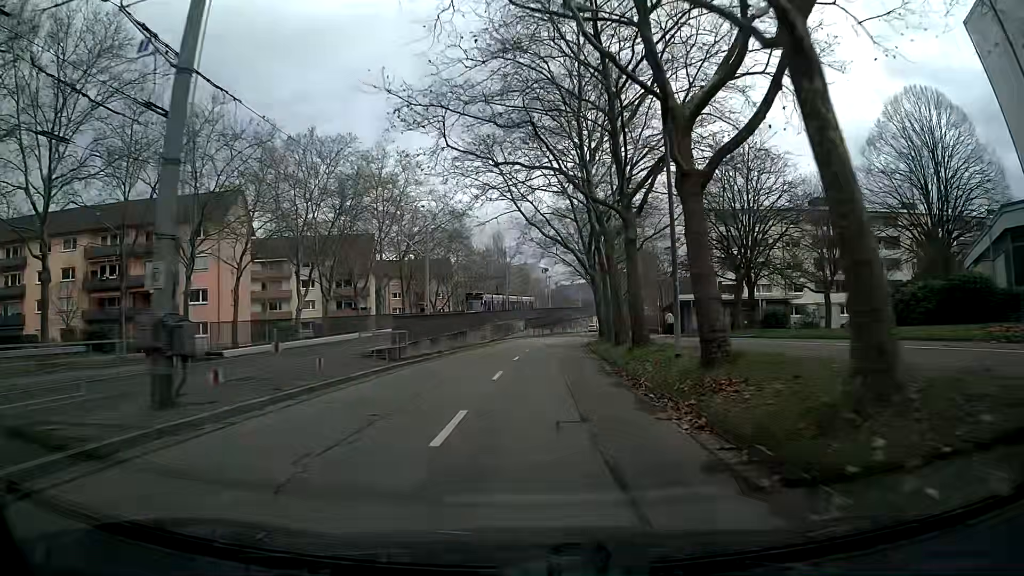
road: tertiary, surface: asphalt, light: Day
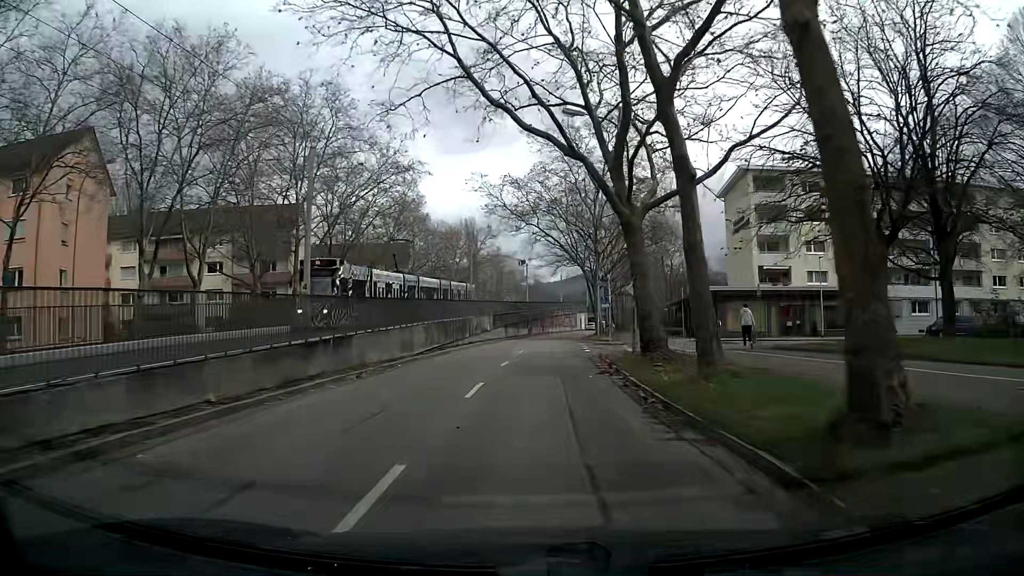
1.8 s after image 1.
(+0.3, +22.0) m; +2°
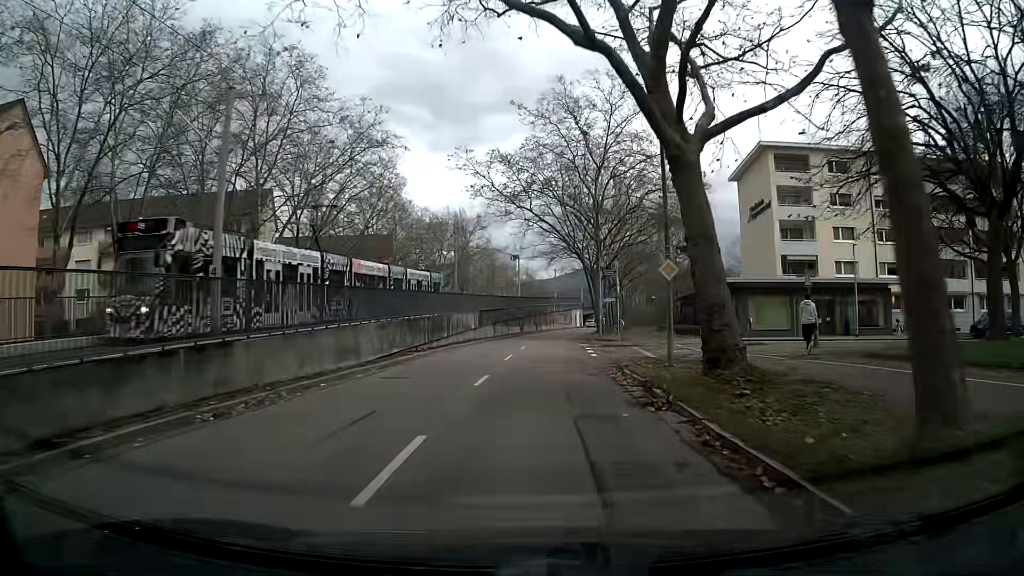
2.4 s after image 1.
(+0.1, +7.4) m; +1°
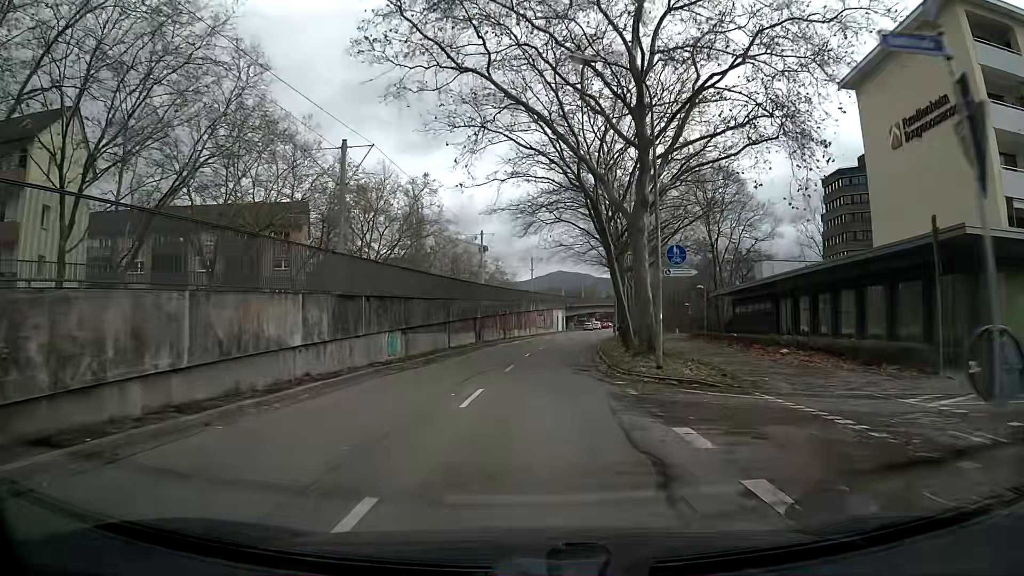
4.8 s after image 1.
(+0.4, +29.9) m; +2°
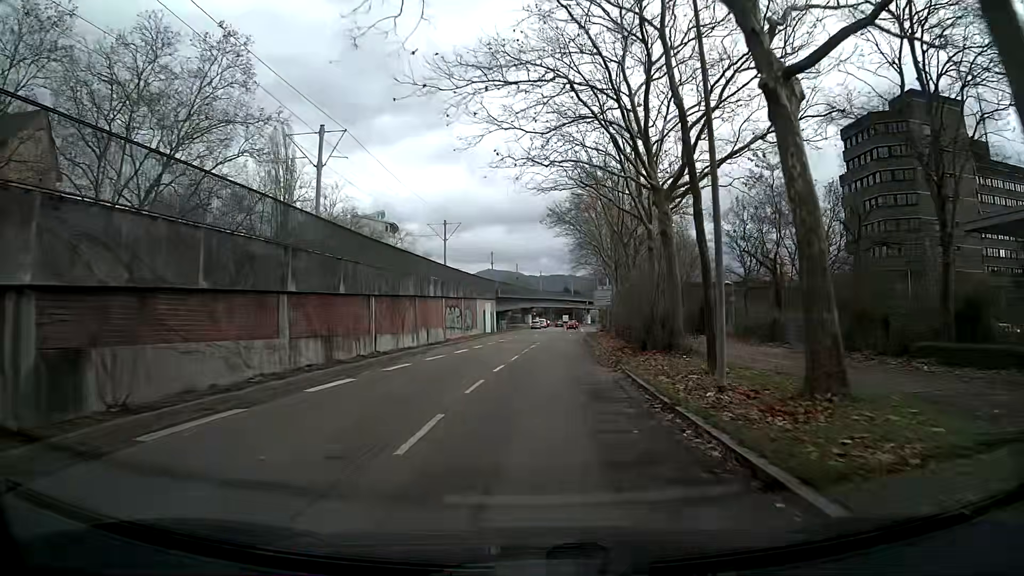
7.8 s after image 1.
(+1.7, +37.4) m; +6°
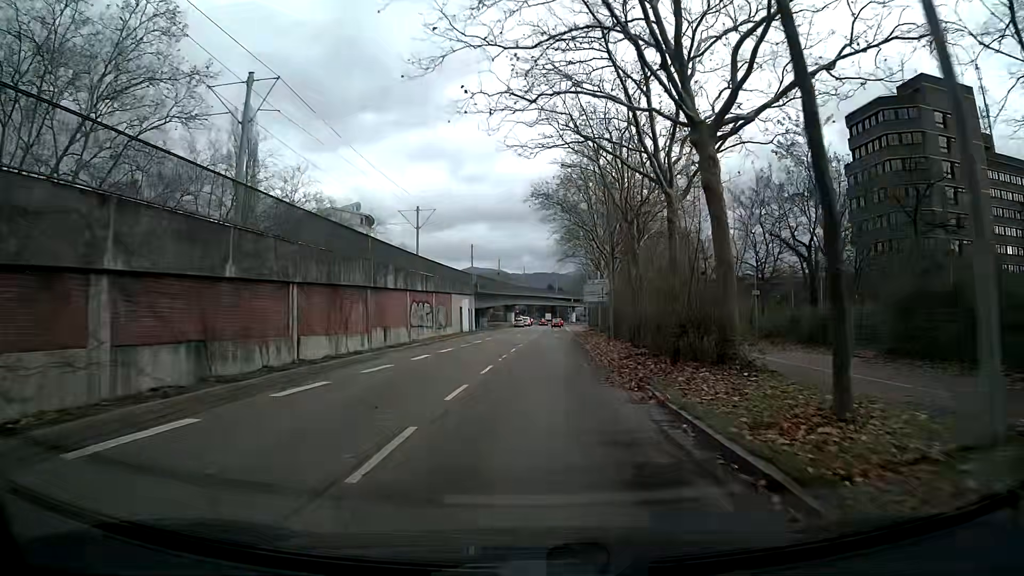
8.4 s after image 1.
(+0.1, +7.4) m; +1°
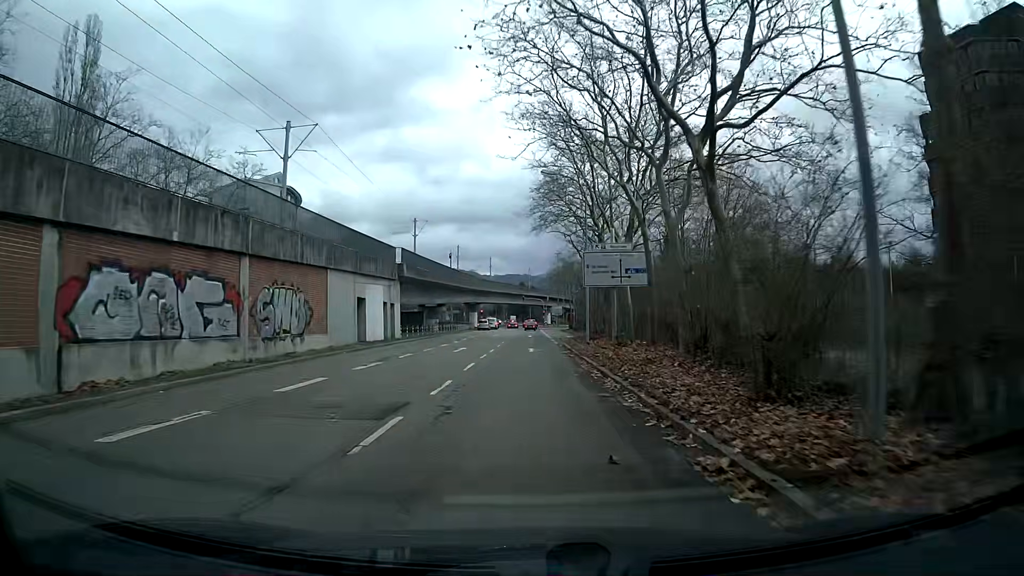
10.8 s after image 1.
(+0.7, +29.0) m; +2°
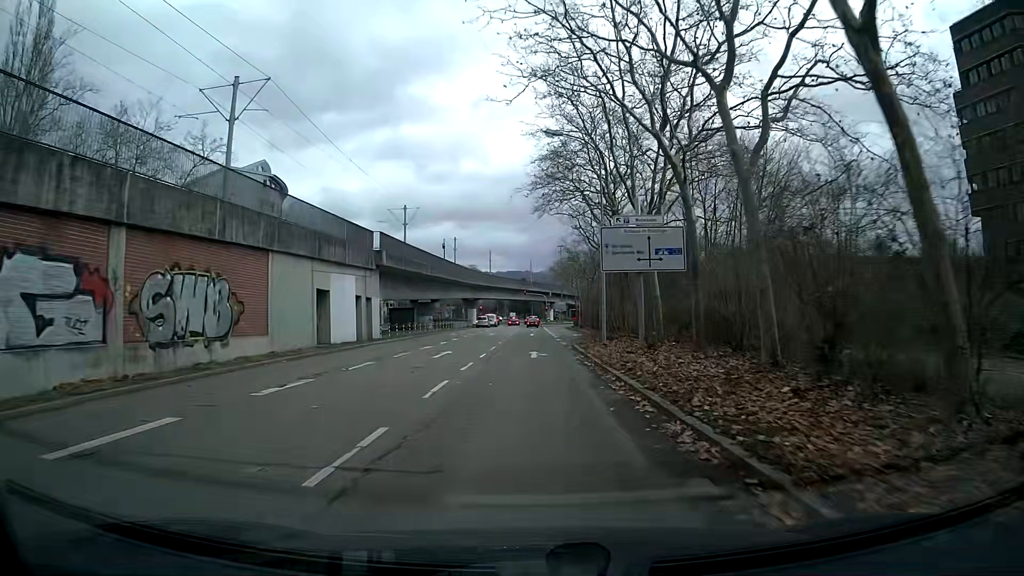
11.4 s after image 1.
(0.0, +7.3) m; 0°
(0, +10) (0, +20) (0, +30) (0, +40) (+1, +50) (+1, +60) (+2, +70) (+2, +80) (+2, +90) (+3, +100) m
